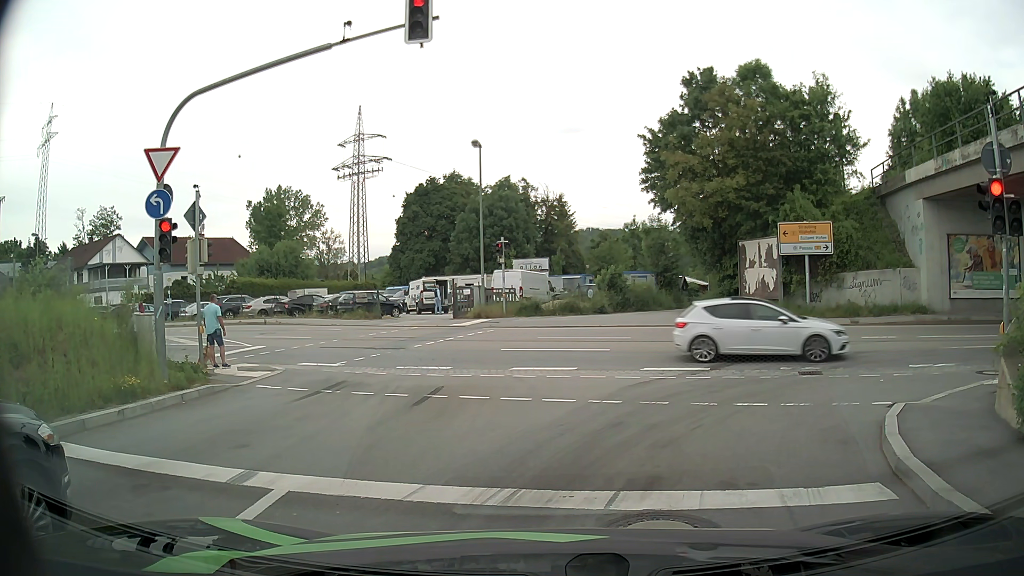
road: primary_link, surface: asphalt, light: Day
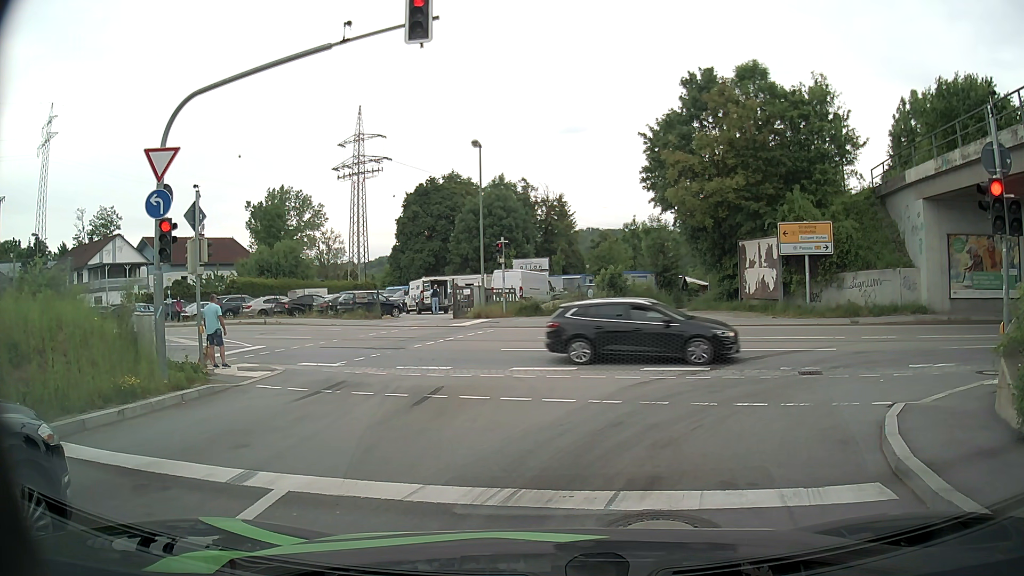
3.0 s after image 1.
(0.0, 0.0) m; 0°
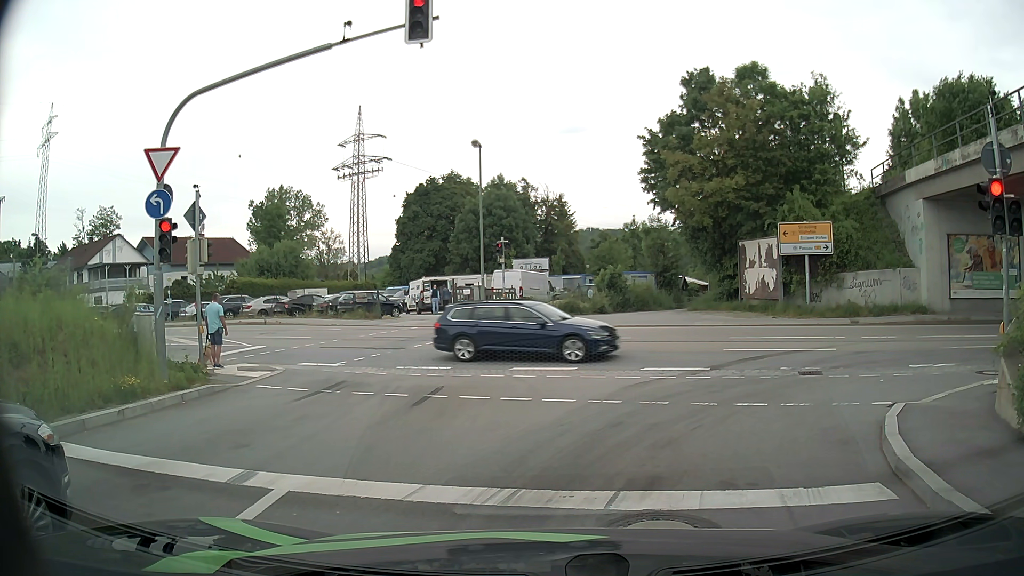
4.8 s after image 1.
(0.0, 0.0) m; 0°
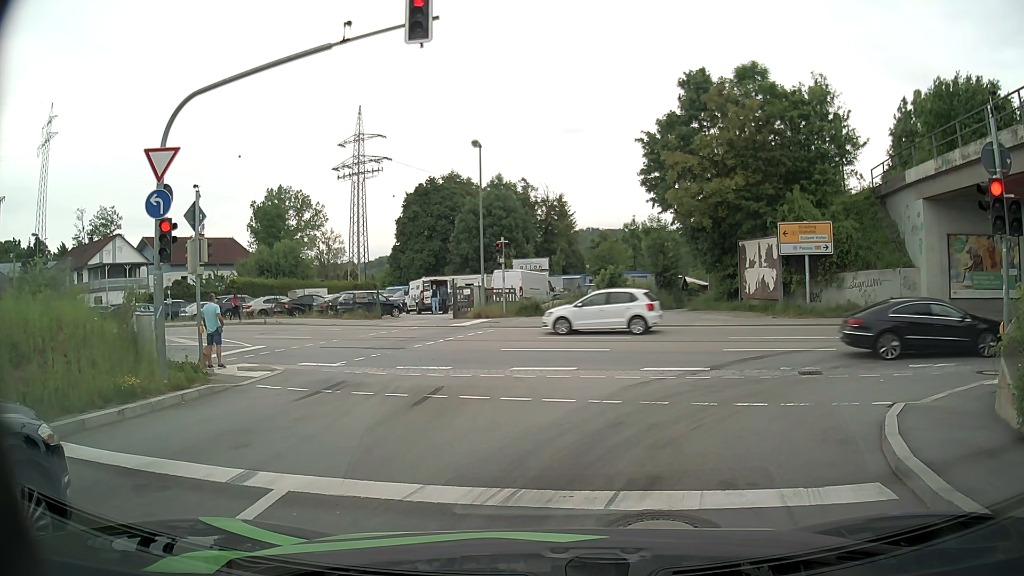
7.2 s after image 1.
(0.0, 0.0) m; 0°
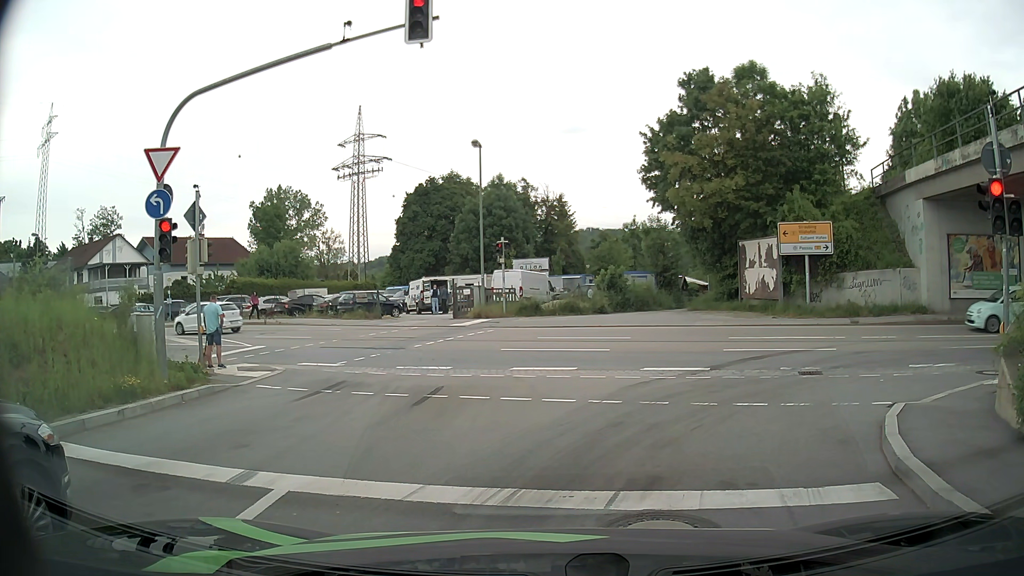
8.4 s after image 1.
(0.0, 0.0) m; 0°
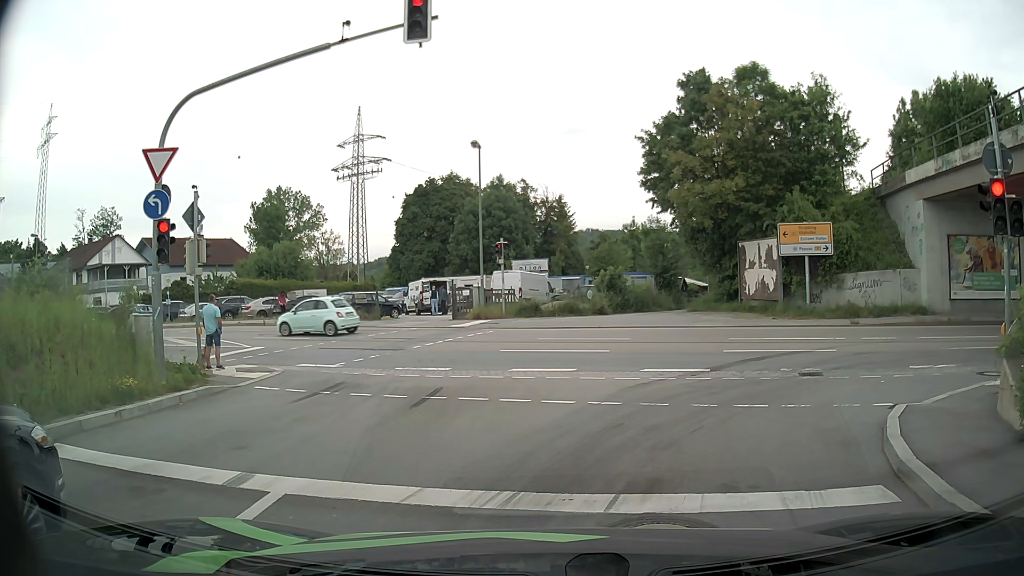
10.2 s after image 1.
(0.0, 0.0) m; 0°
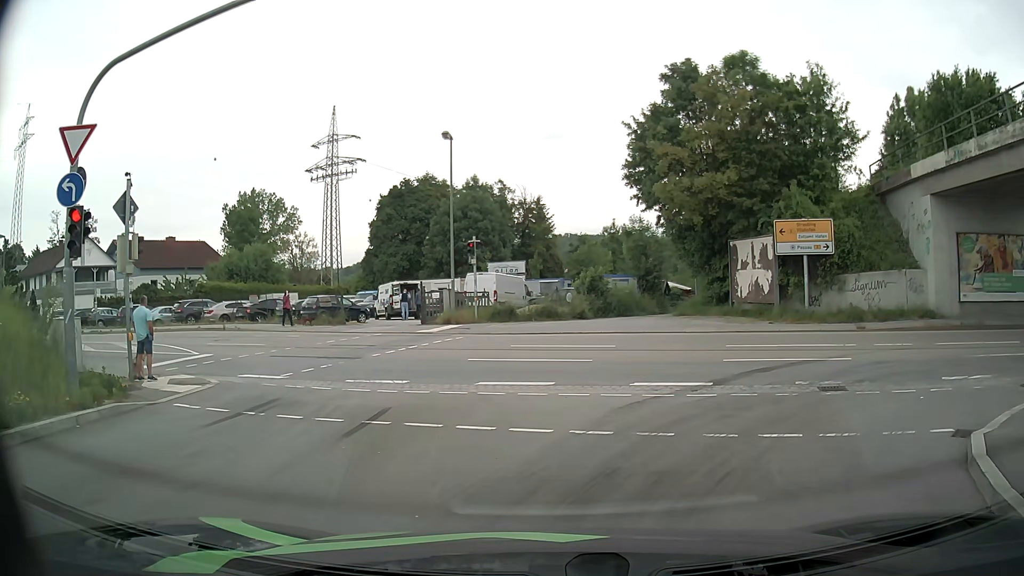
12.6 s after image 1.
(0.0, +2.3) m; -1°
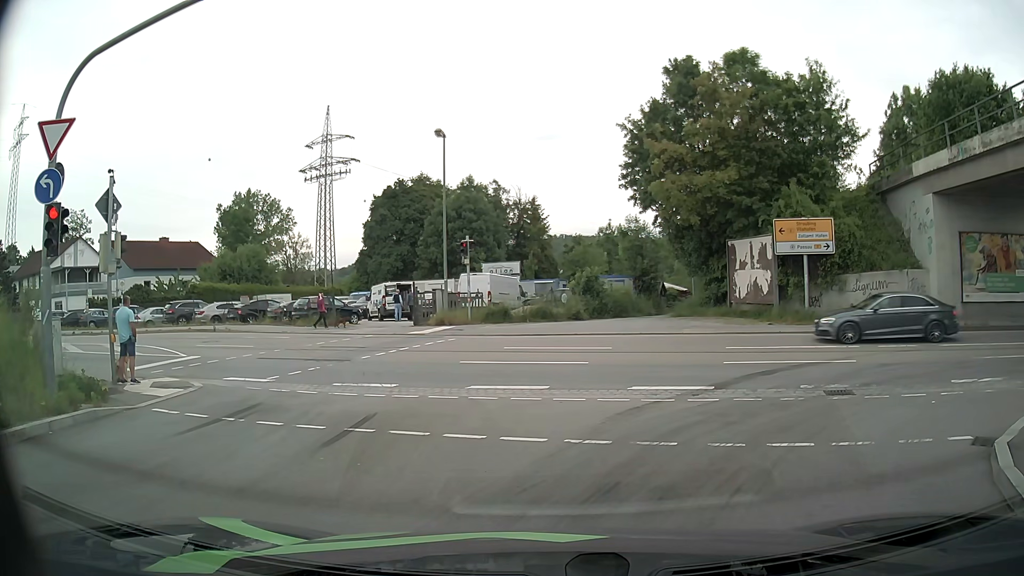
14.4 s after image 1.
(0.0, +0.6) m; 0°
